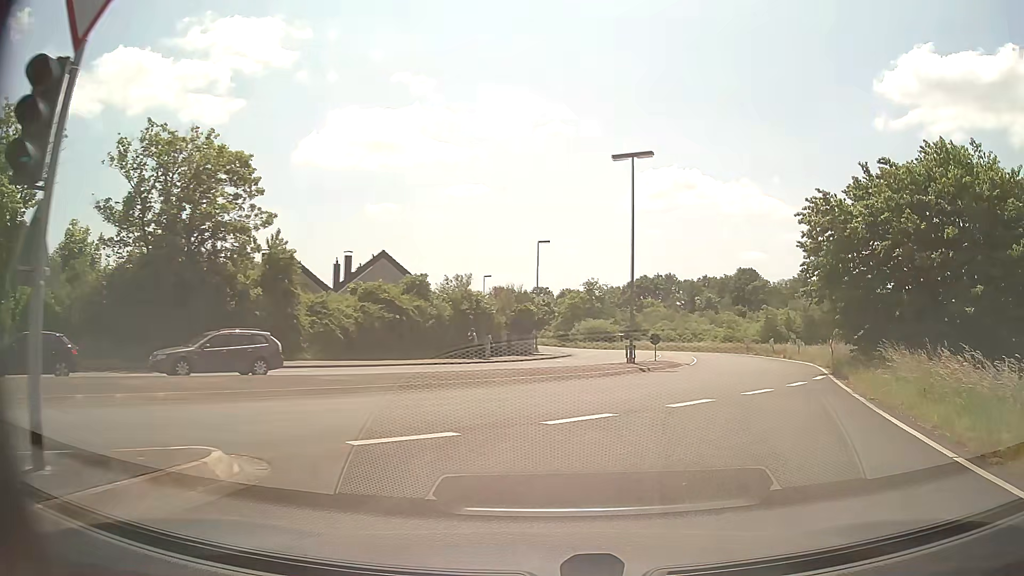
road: unclassified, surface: asphalt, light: Day
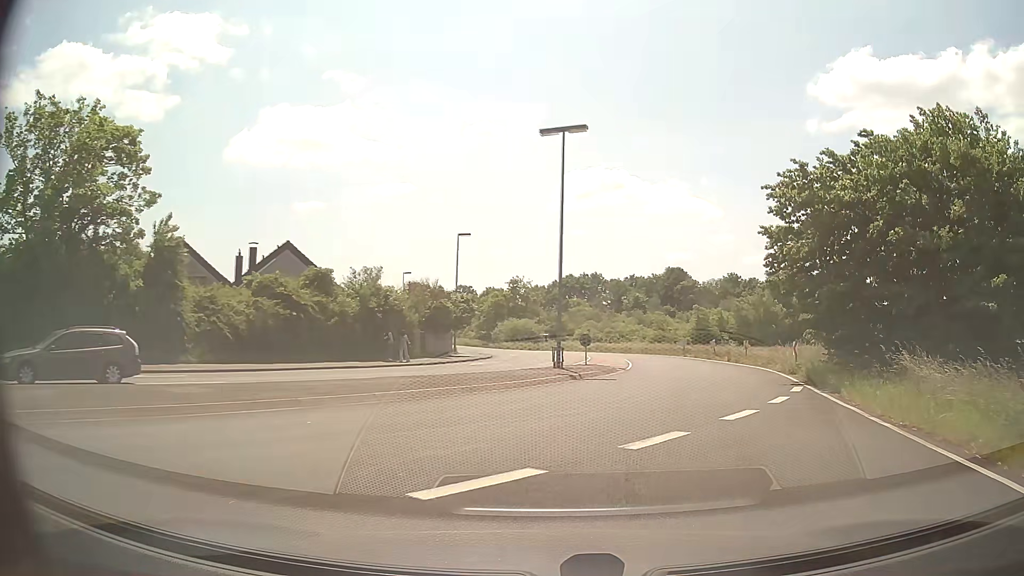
(+0.3, +4.5) m; +6°
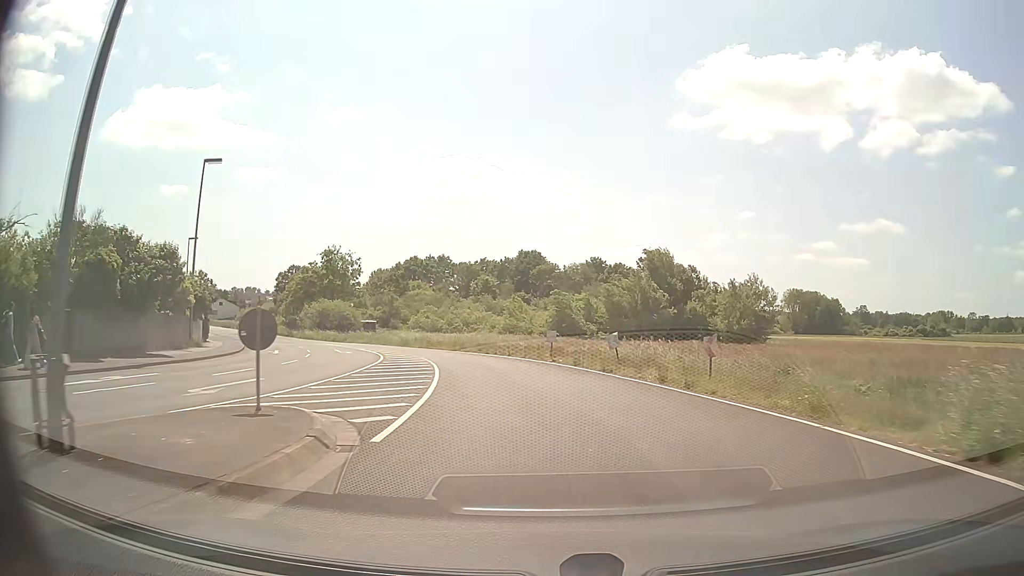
(+3.7, +22.5) m; +12°
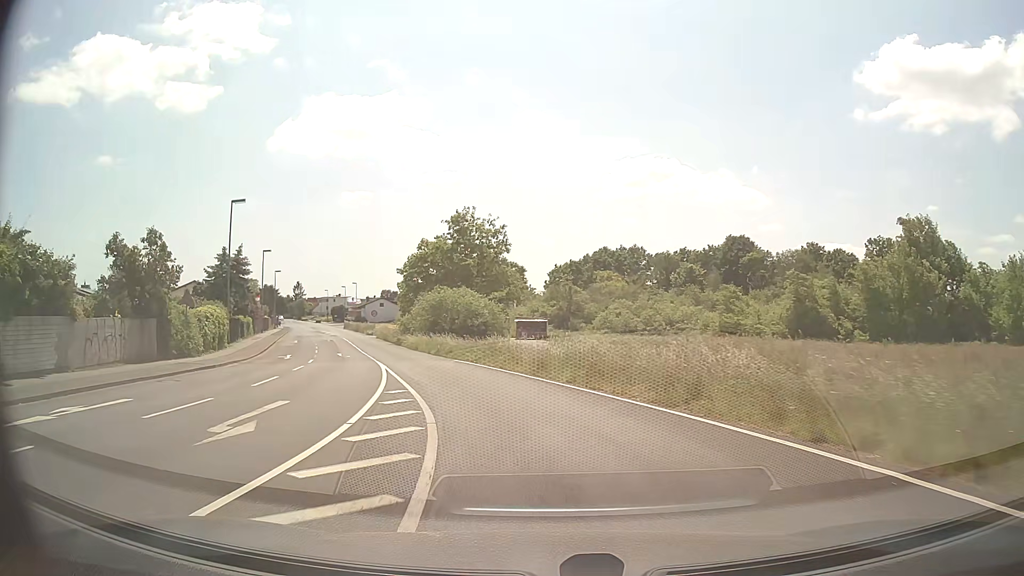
(-3.2, +27.7) m; -16°
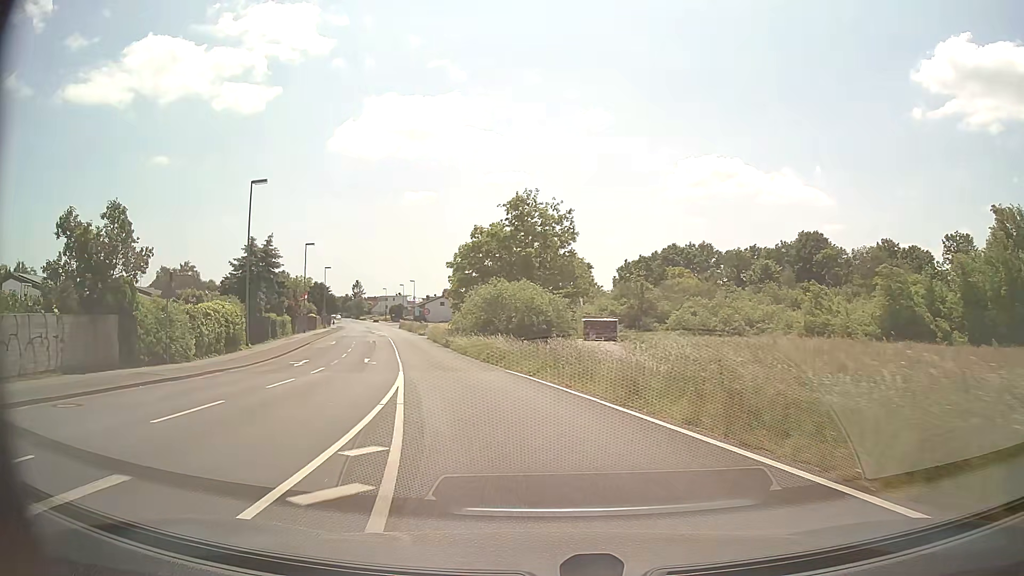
(-0.3, +7.2) m; -5°
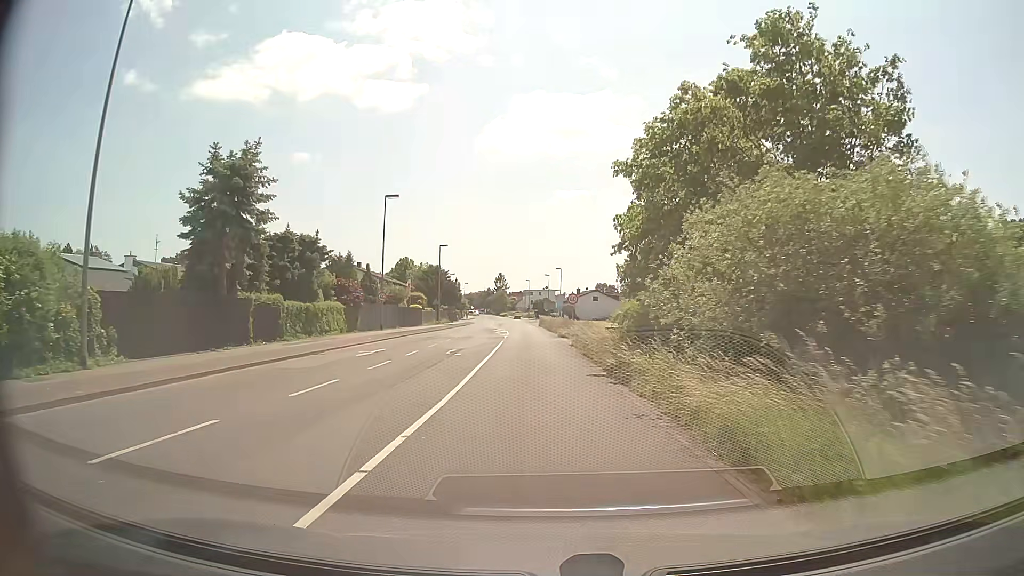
(-4.2, +27.9) m; -13°
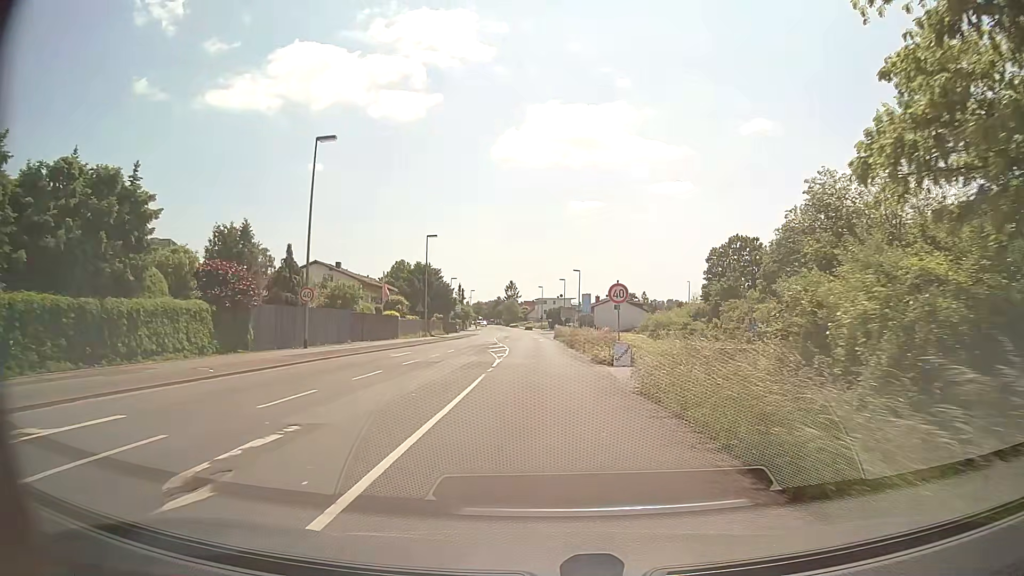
(-0.3, +19.6) m; -2°
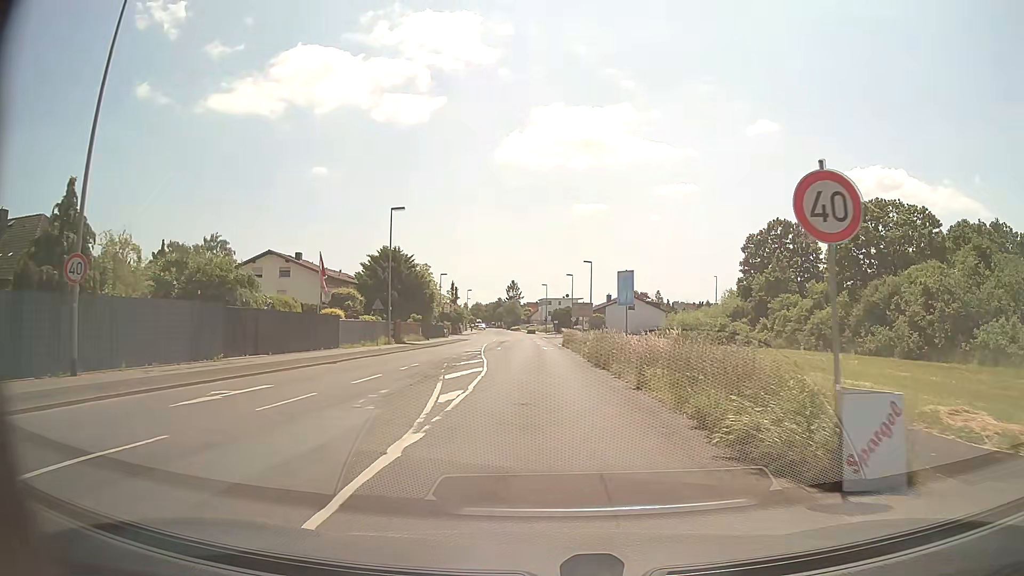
(+0.1, +18.2) m; 0°
(0, +10) (0, +20) (0, +30) (0, +40) (0, +50) (0, +60) (0, +70) (-1, +80) (-1, +90) (-2, +100) m
